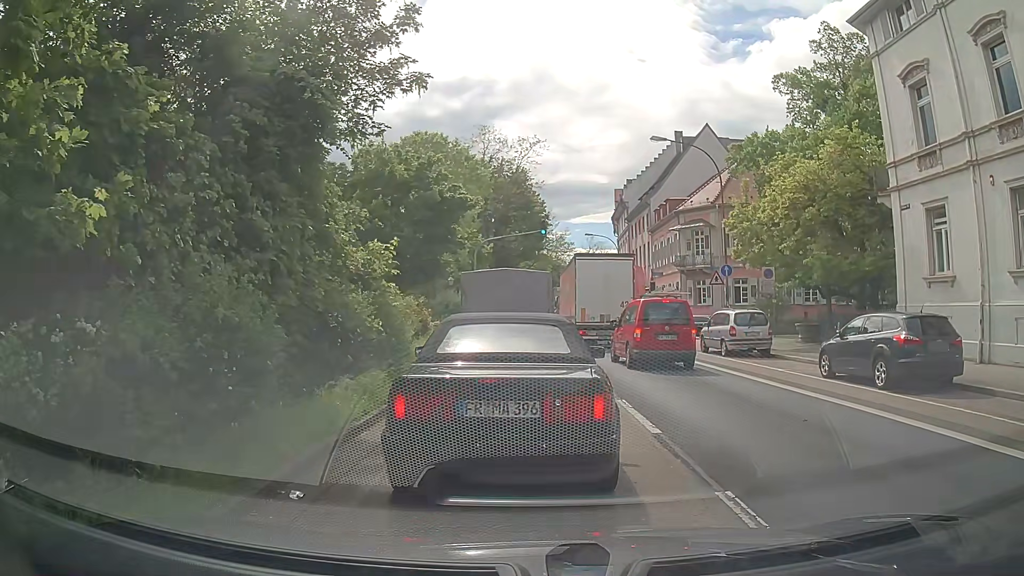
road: primary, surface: asphalt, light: Day
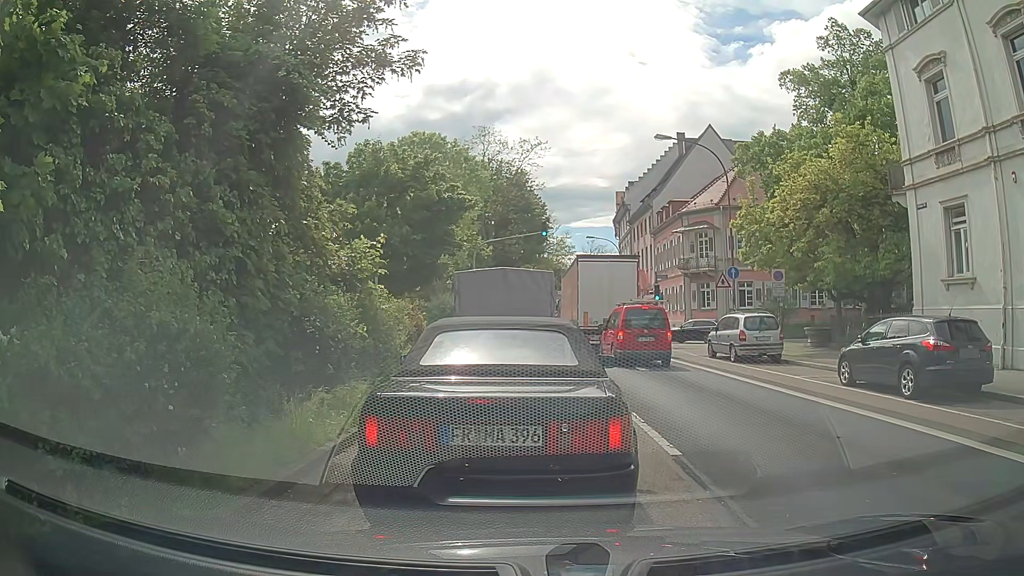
(0.0, +1.0) m; 0°
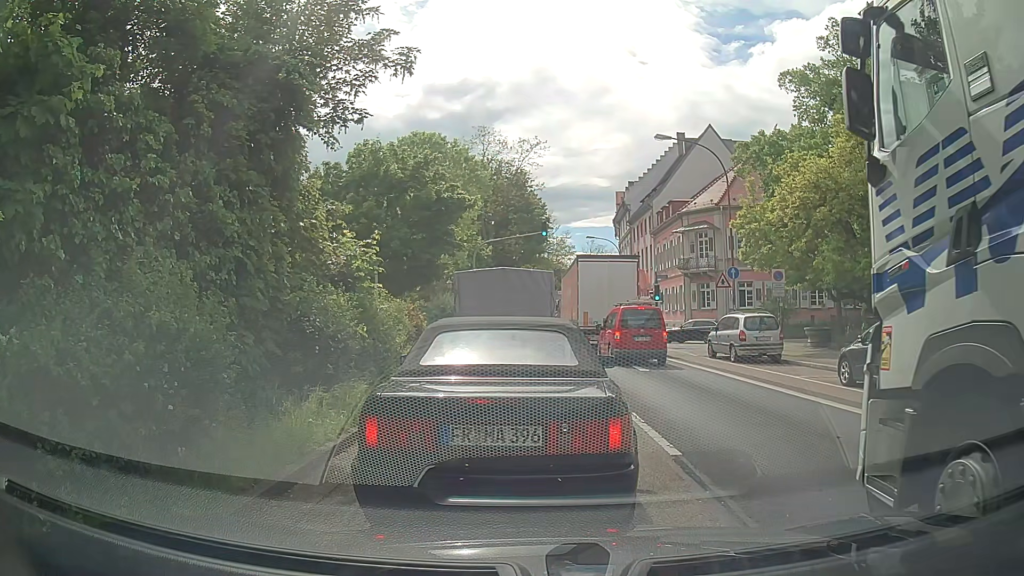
(0.0, 0.0) m; 0°
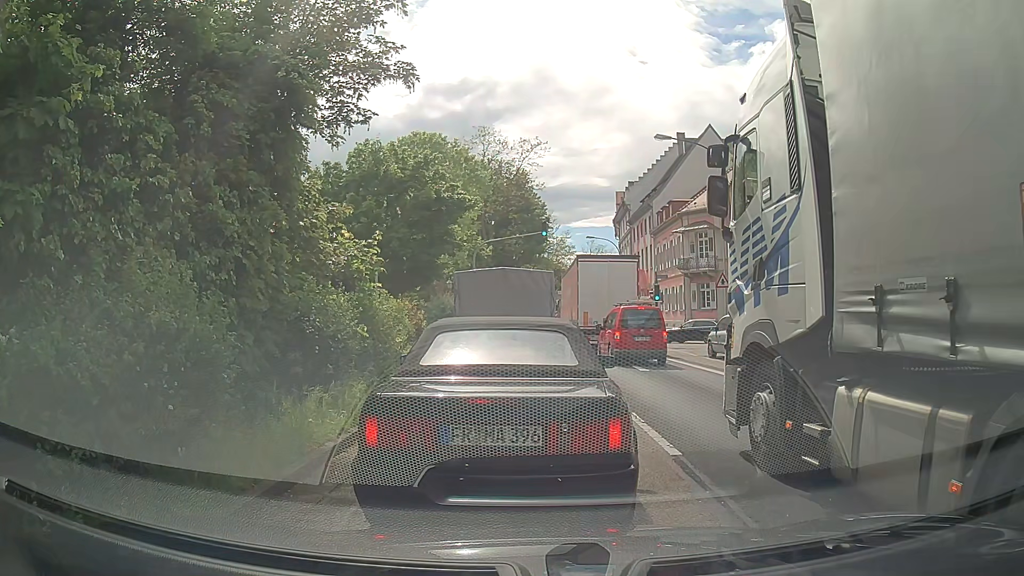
(0.0, 0.0) m; 0°
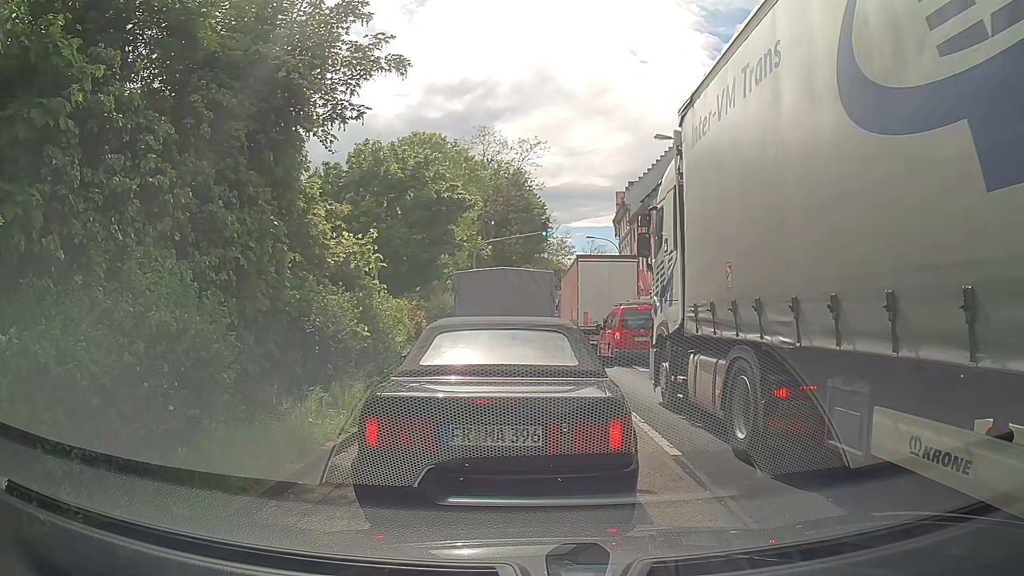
(0.0, 0.0) m; 0°
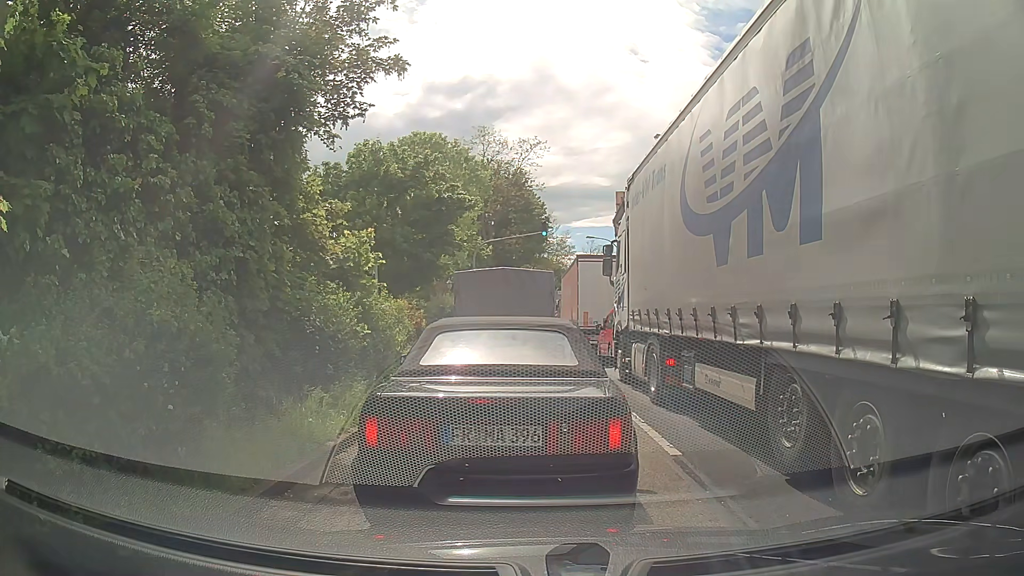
(0.0, 0.0) m; 0°
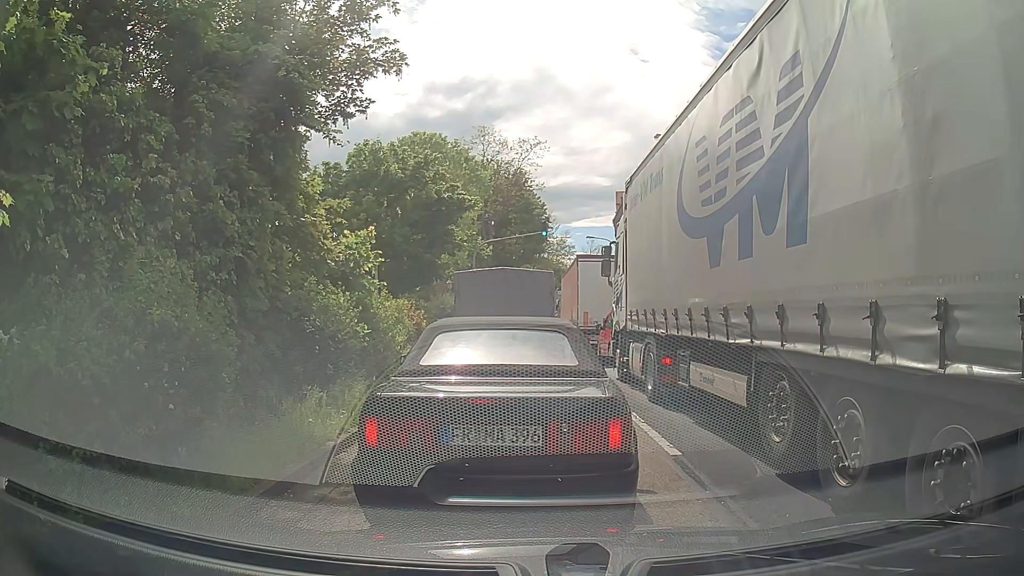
(0.0, 0.0) m; 0°
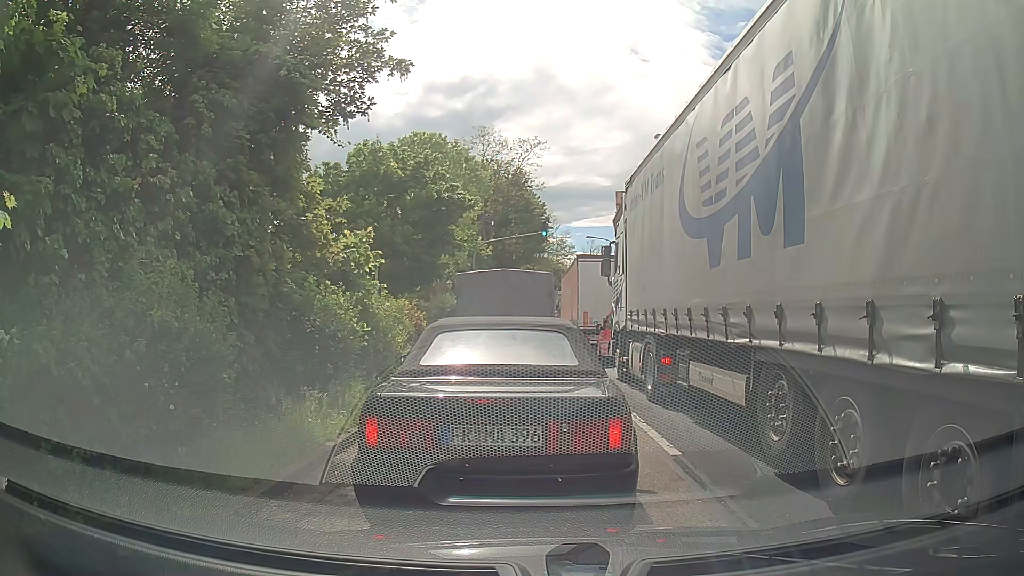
(0.0, 0.0) m; 0°
